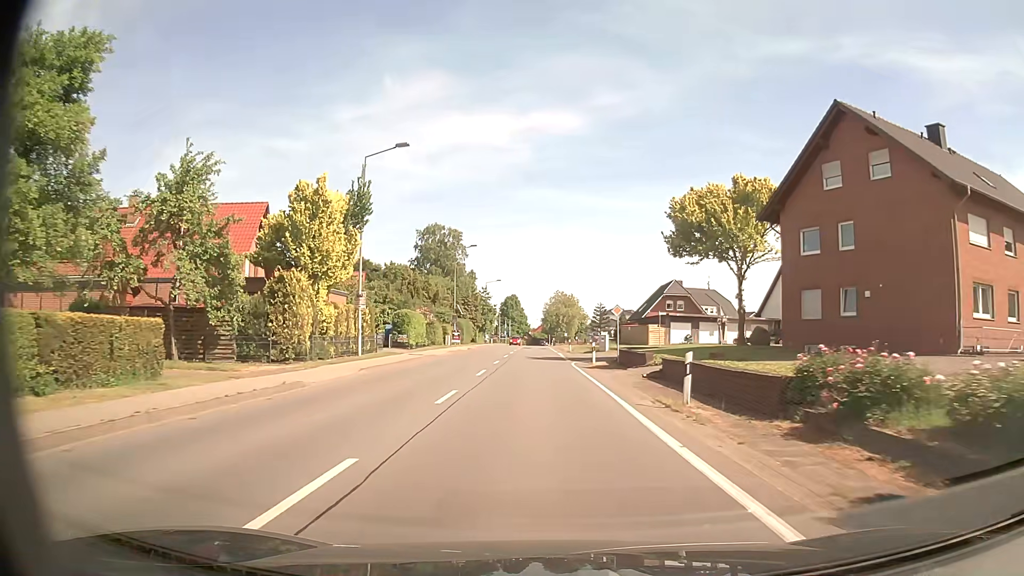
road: secondary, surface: asphalt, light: Day
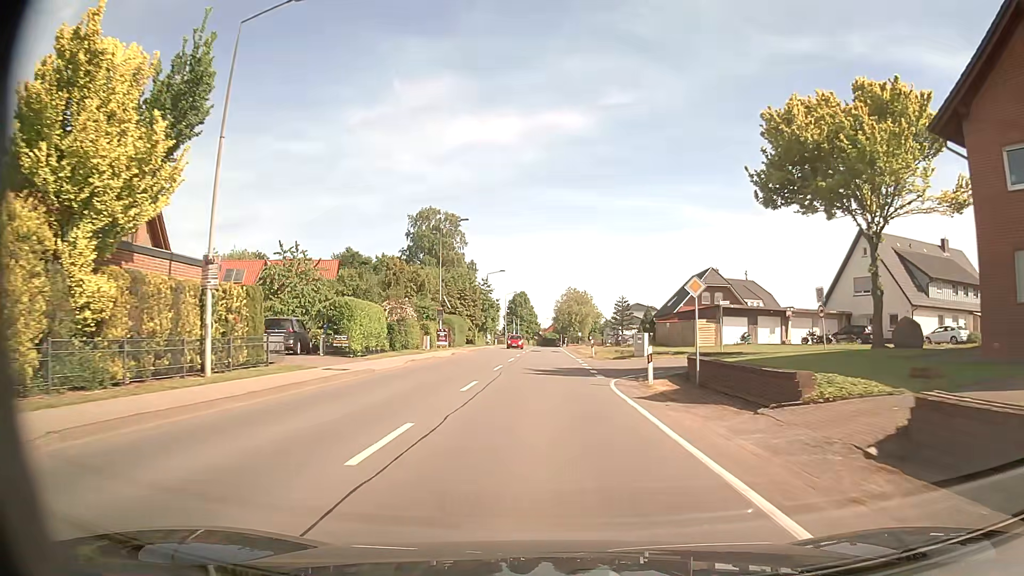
(-0.2, +15.5) m; -1°
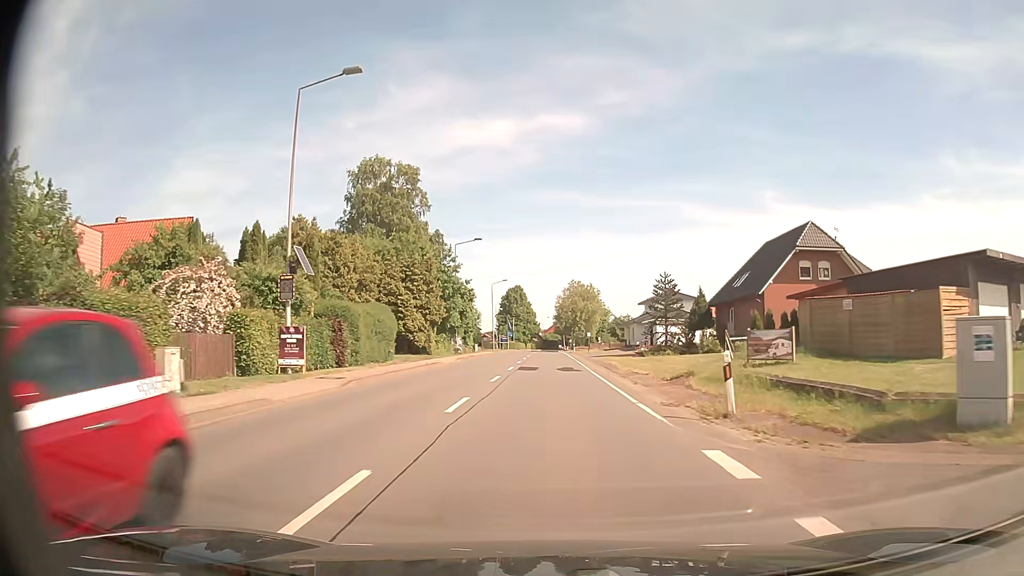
(0.0, +31.1) m; 0°
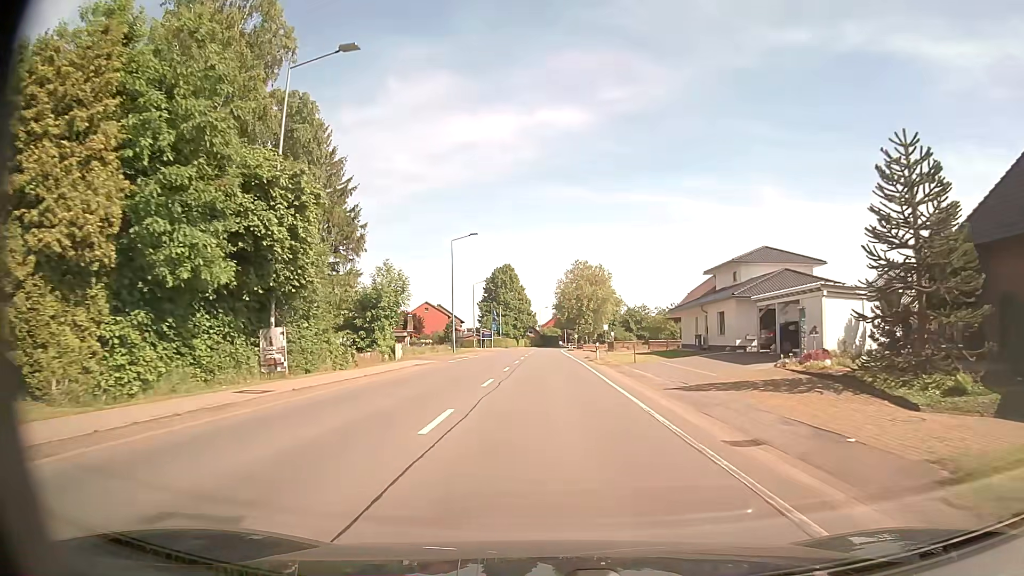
(+0.3, +39.0) m; +1°
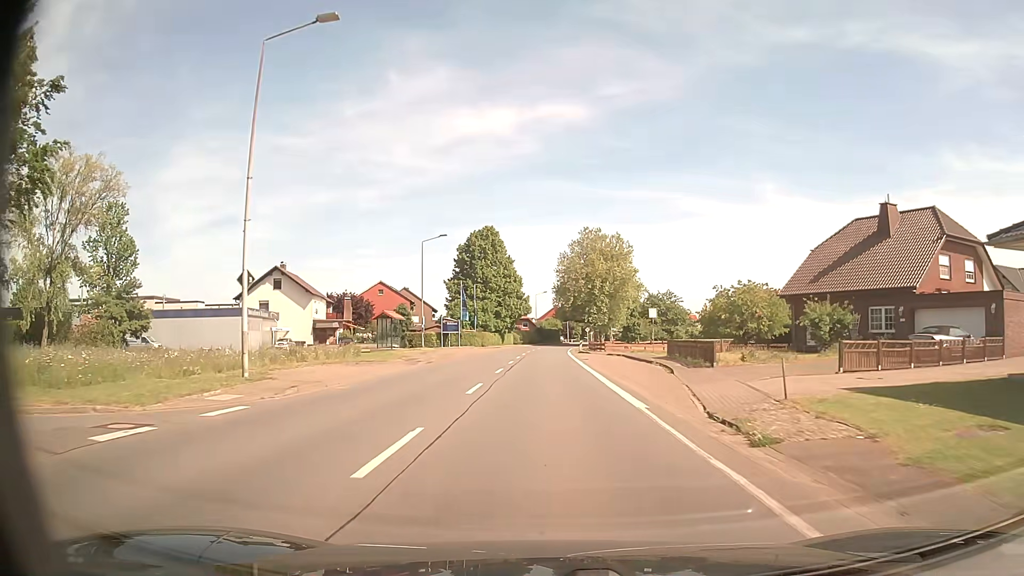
(0.0, +39.2) m; 0°
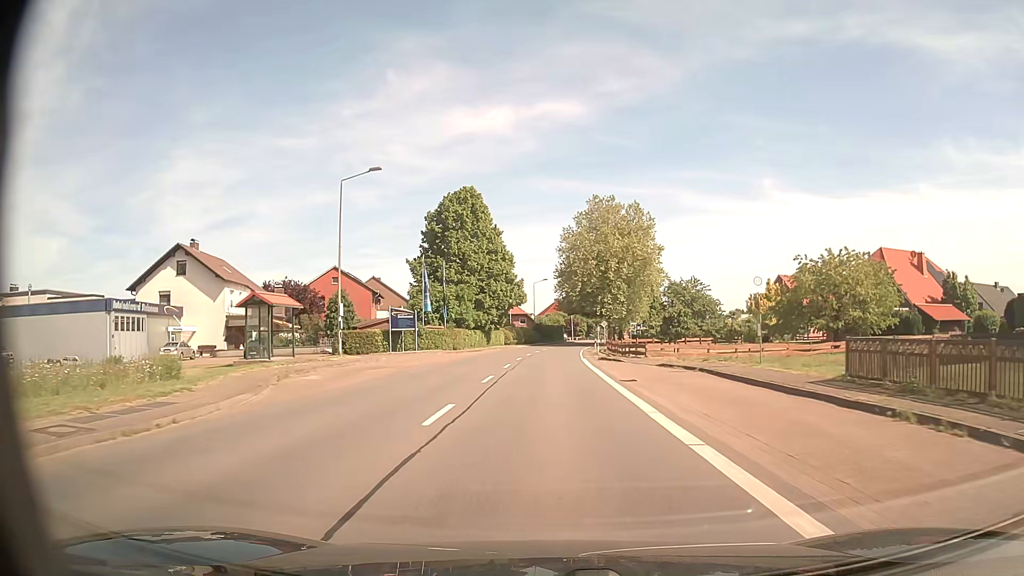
(0.0, +23.5) m; 0°
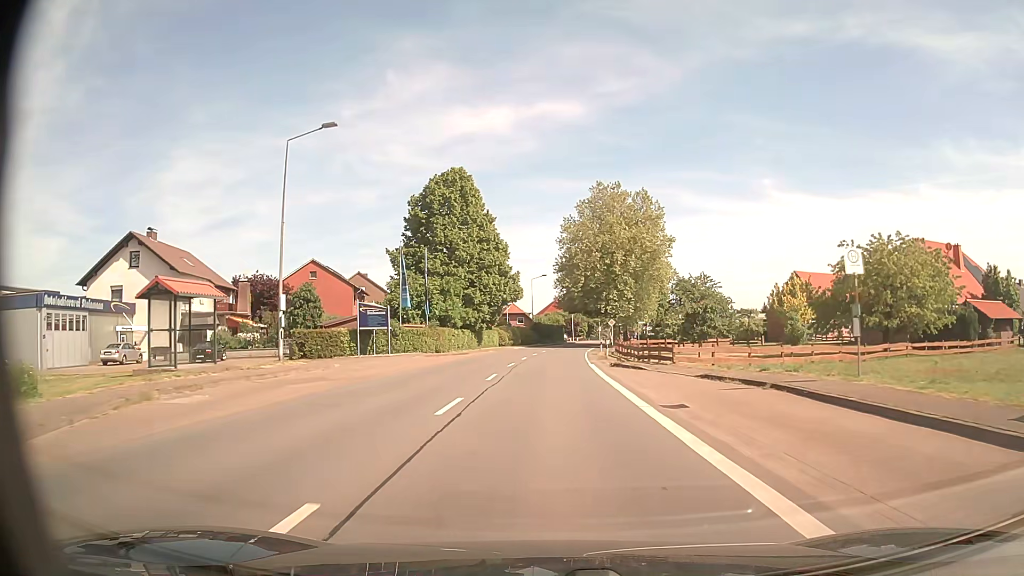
(0.0, +7.8) m; 0°
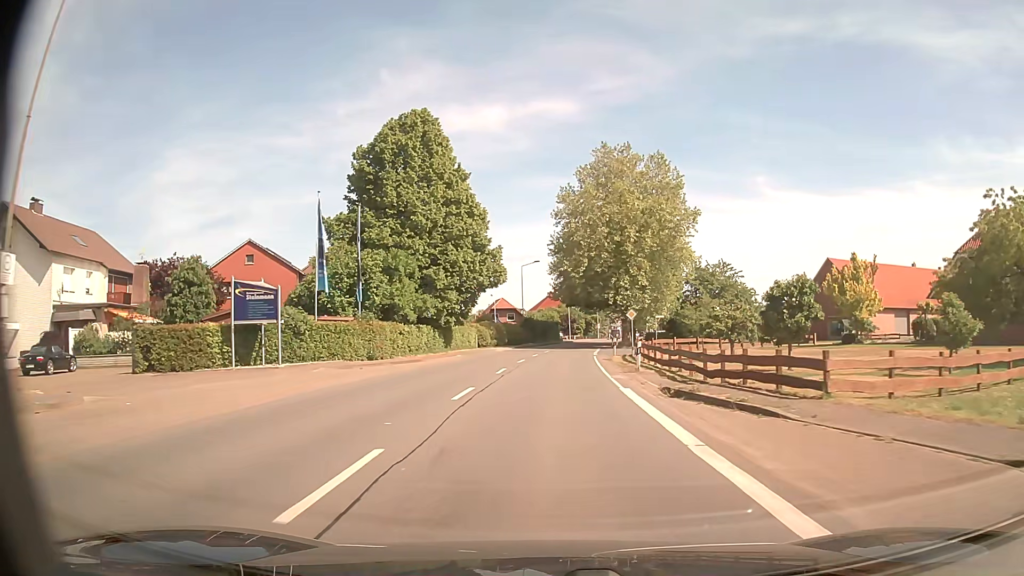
(+0.1, +15.6) m; 0°
(0, +10) (0, +20) (+1, +30) (+1, +40) (+2, +50) (+3, +60) (+4, +70) (+5, +80) (+7, +90) (+9, +99) m
